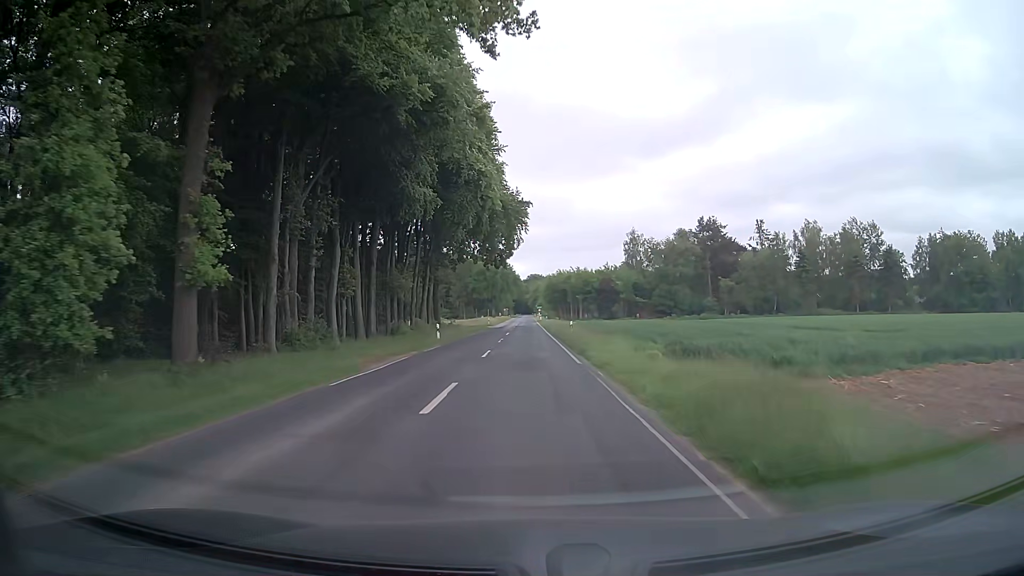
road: tertiary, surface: asphalt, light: Day
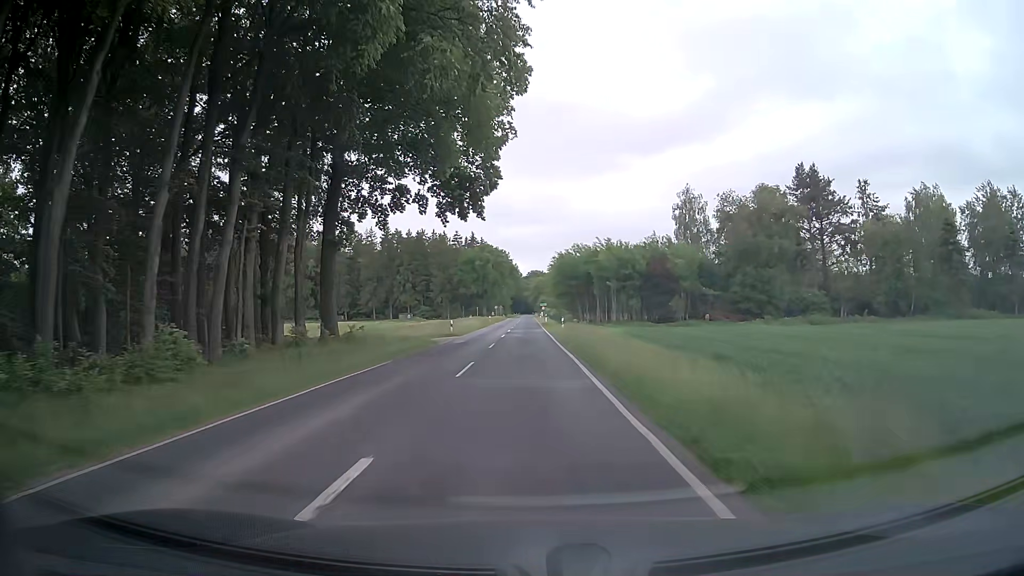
(-0.3, +43.0) m; 0°
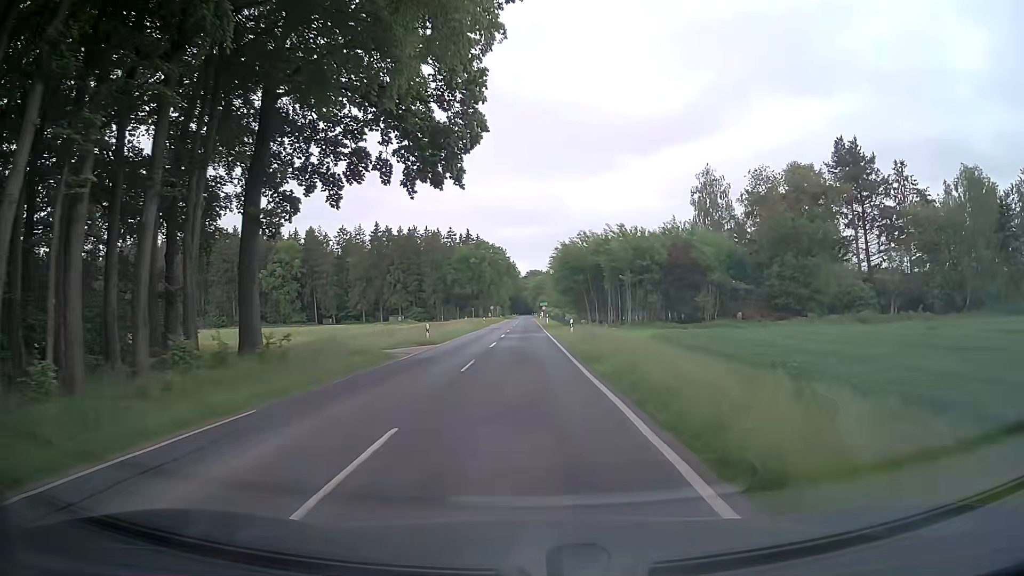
(0.0, +10.8) m; 0°
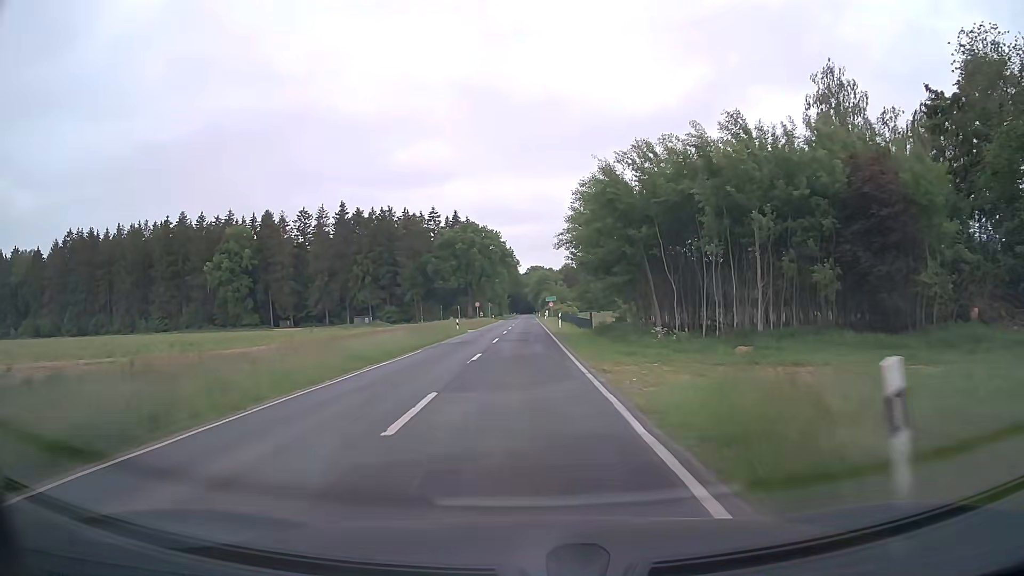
(-0.1, +32.2) m; 0°
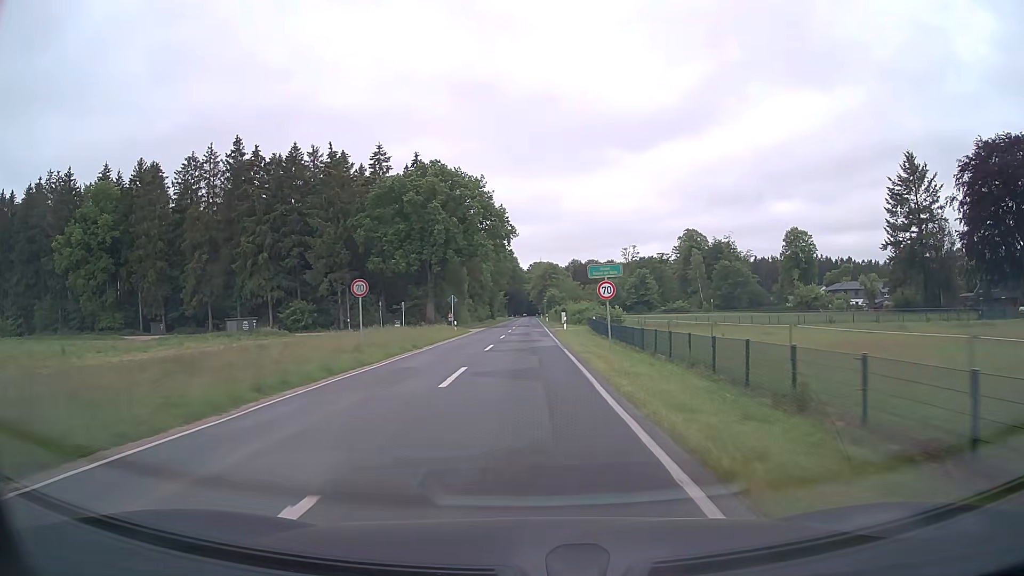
(-0.1, +53.7) m; 0°
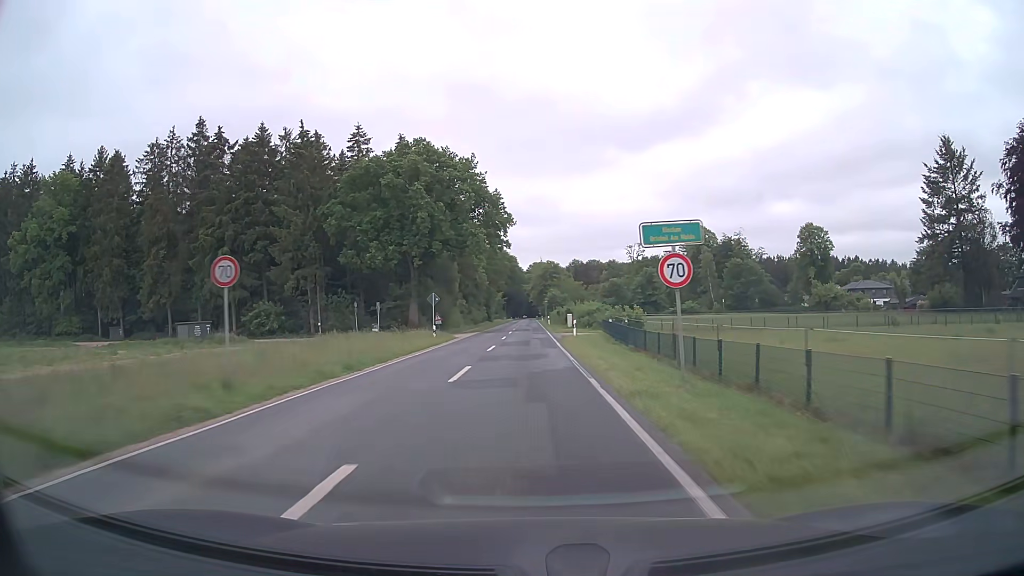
(0.0, +10.7) m; 0°
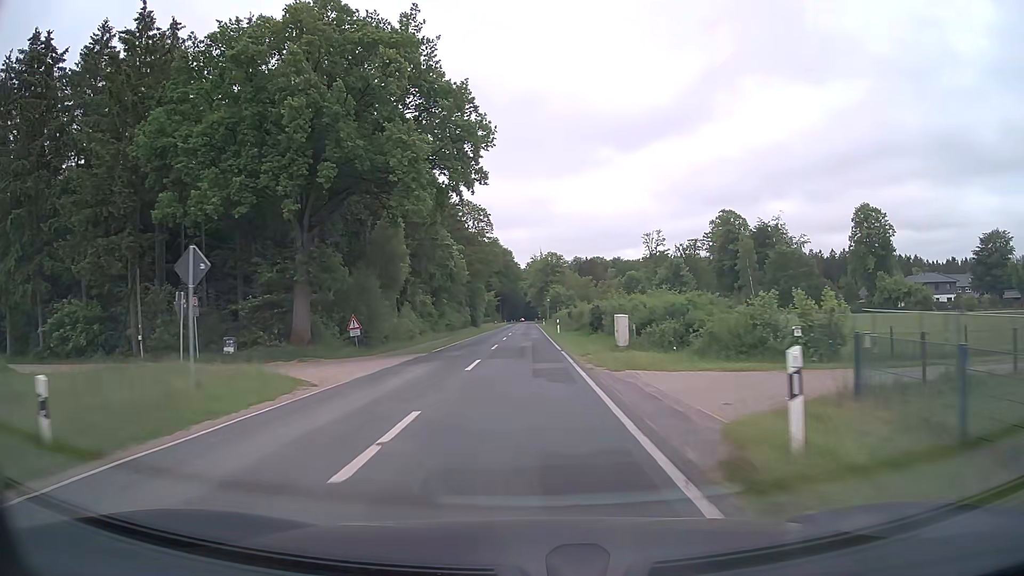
(+0.1, +32.2) m; 0°
